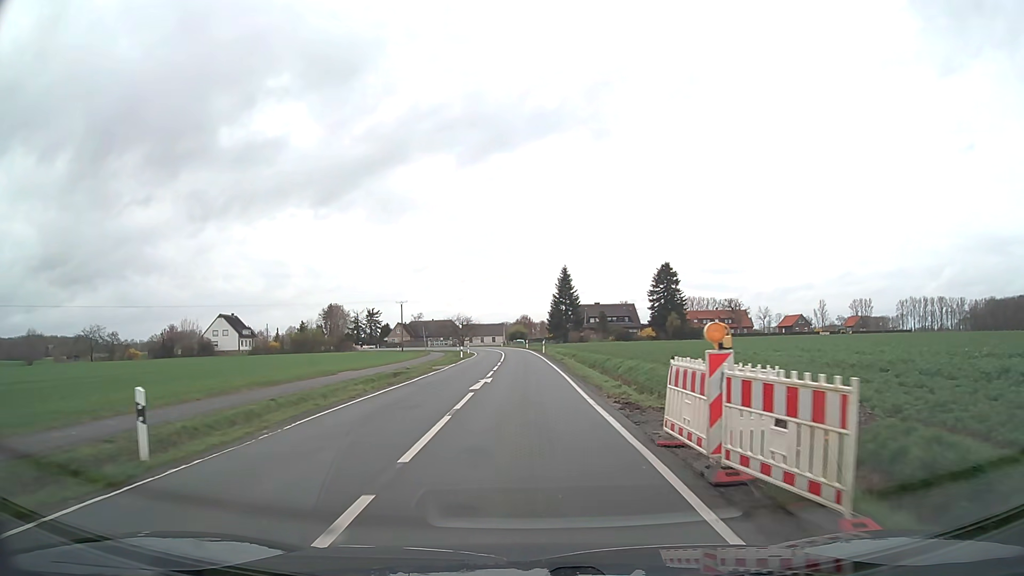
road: secondary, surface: asphalt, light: Day
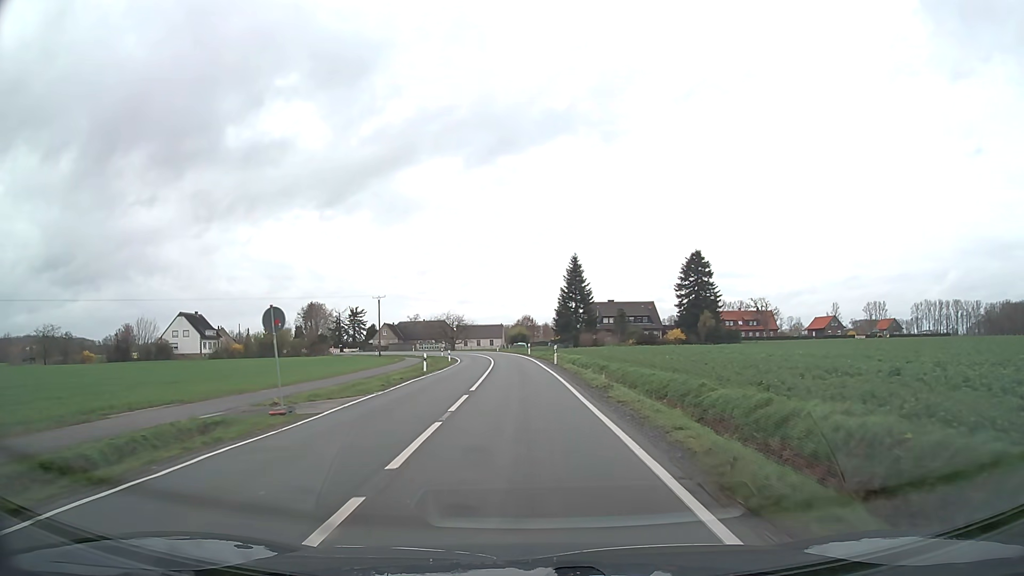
(0.0, +23.0) m; 0°
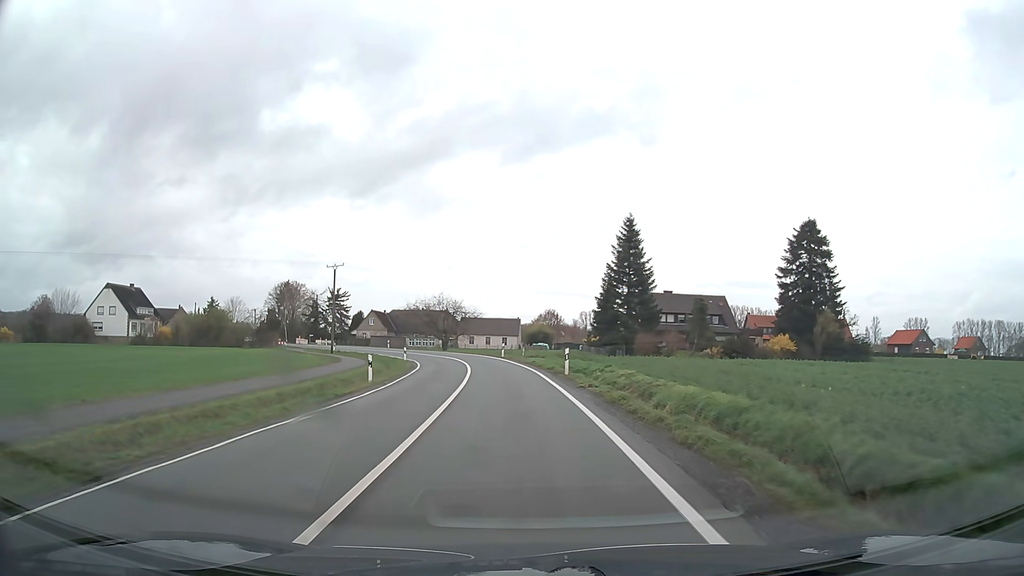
(-0.6, +38.1) m; -2°
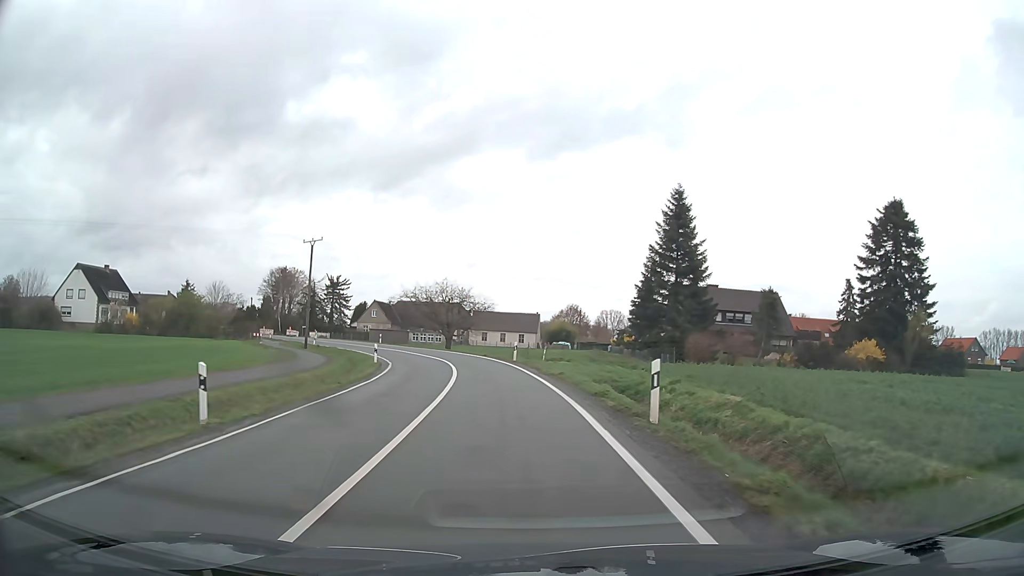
(-0.2, +15.2) m; -1°
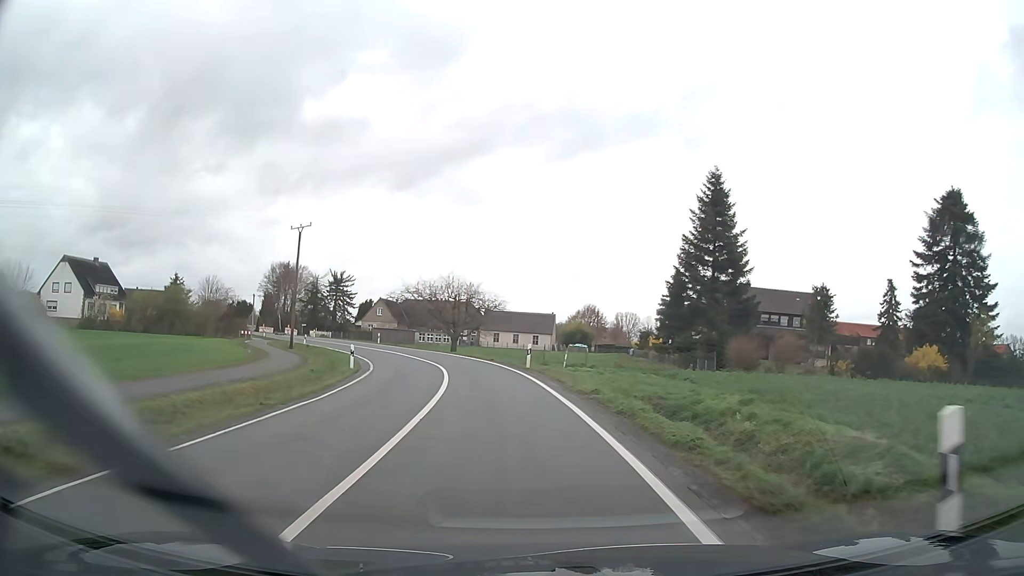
(-0.1, +7.6) m; -1°
